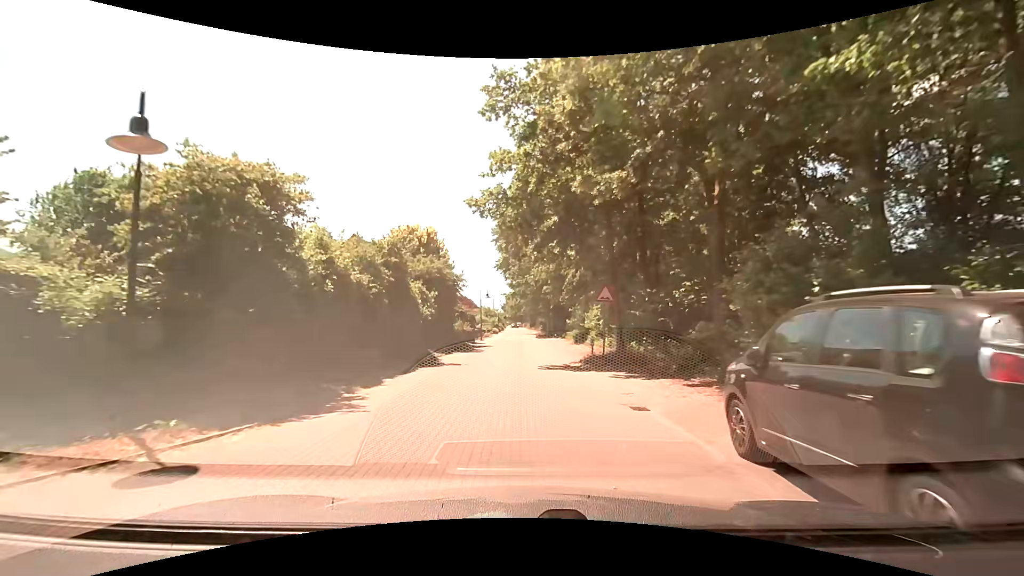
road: residential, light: Day
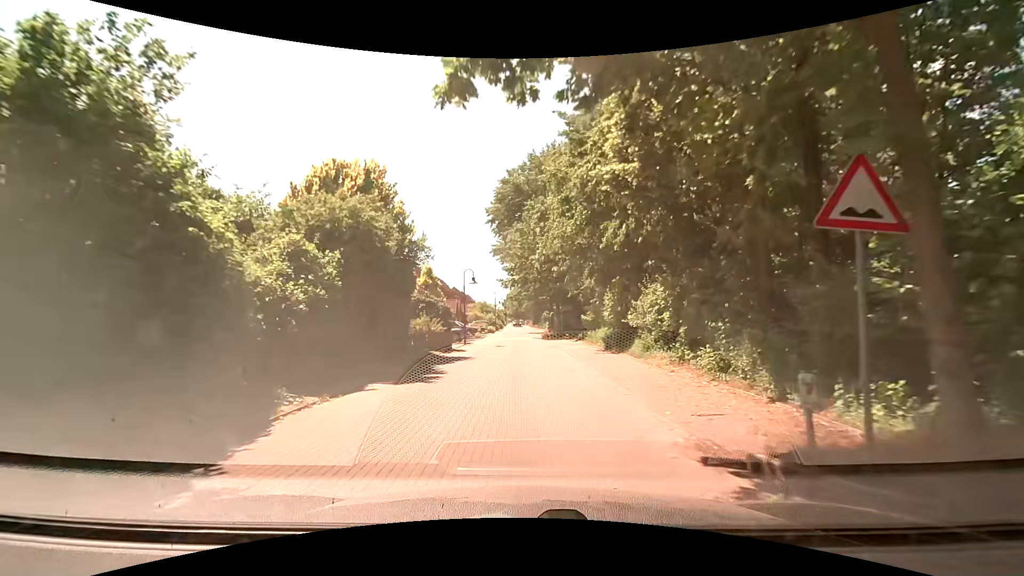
(0.0, +13.7) m; -1°
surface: paving_stones
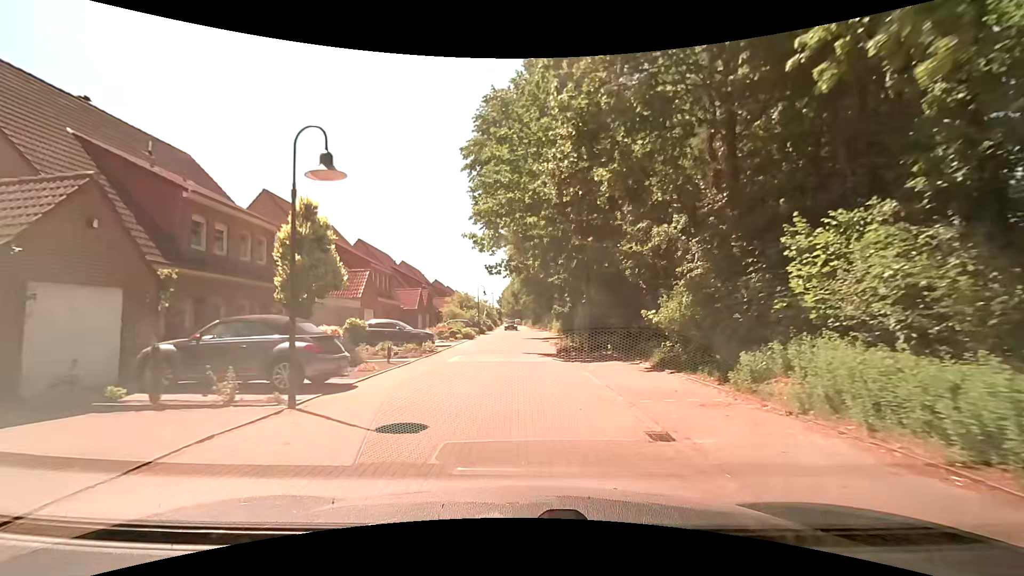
(+0.4, +23.0) m; +2°
(0, +10) (0, +20) (0, +30) (0, +40) (-1, +50) (-2, +60) (-2, +70) (-2, +80) (-3, +90) (-3, +100) m
